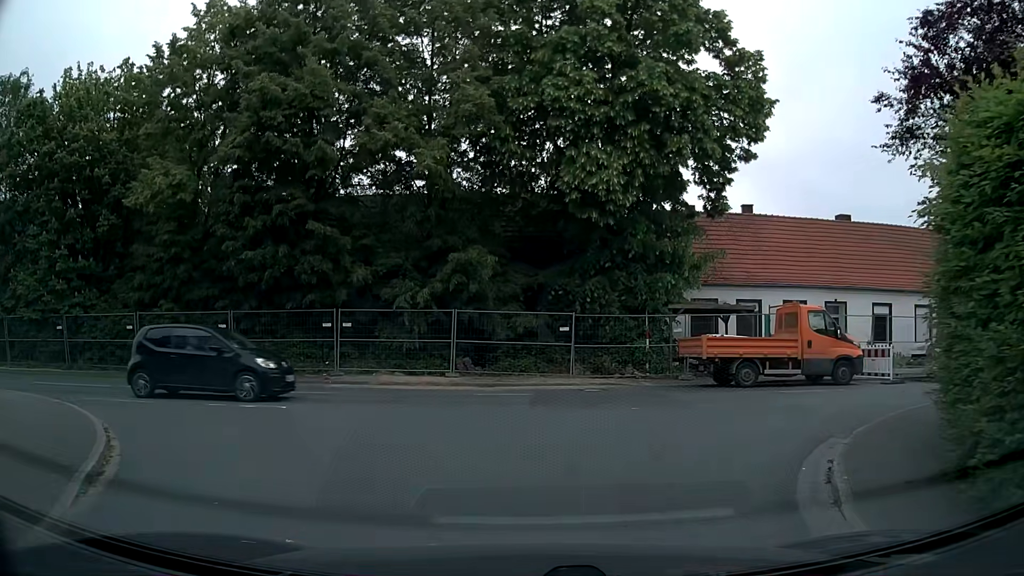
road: residential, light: Day
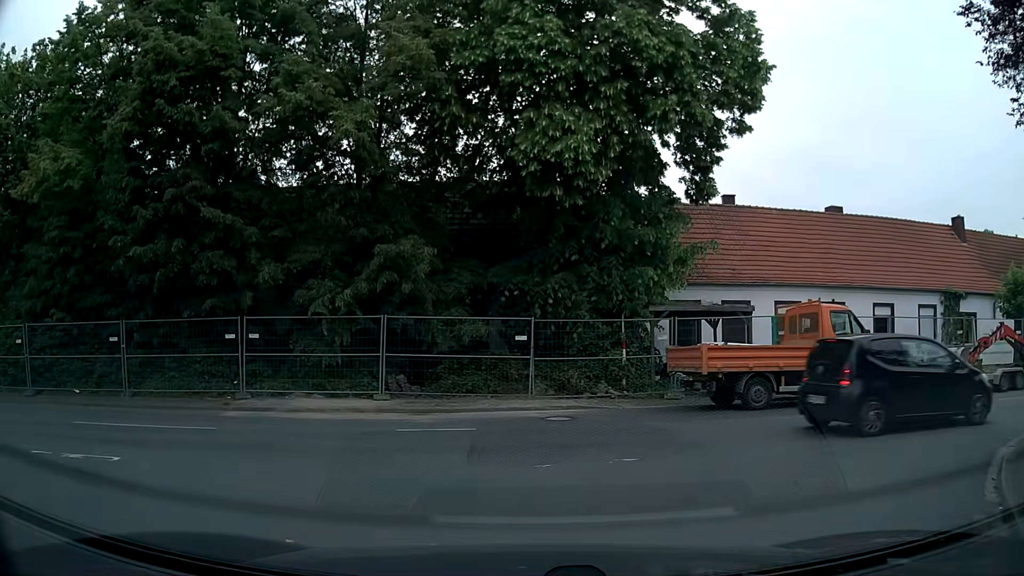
(+0.3, +4.0) m; +4°
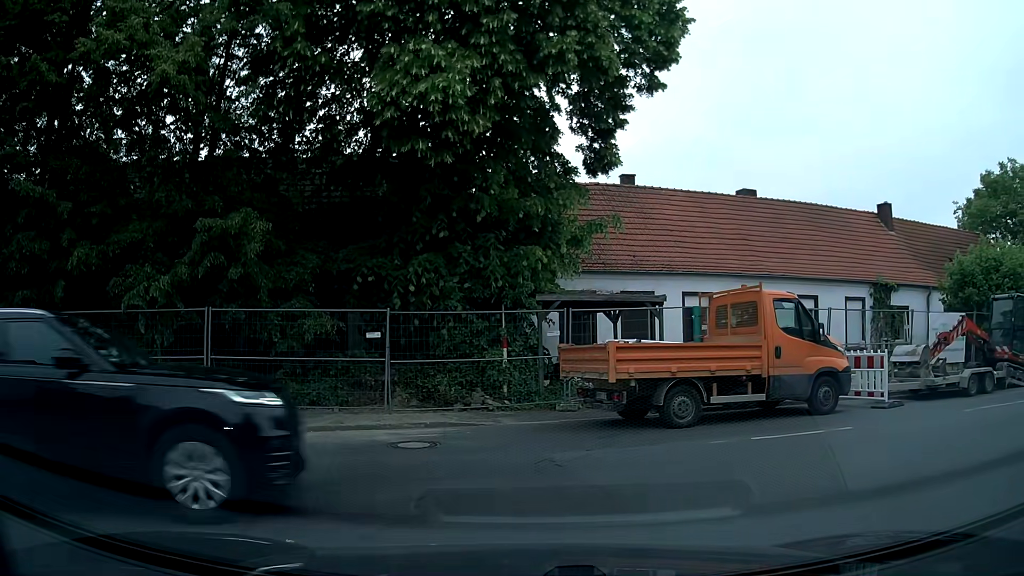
(+0.3, +3.1) m; +9°
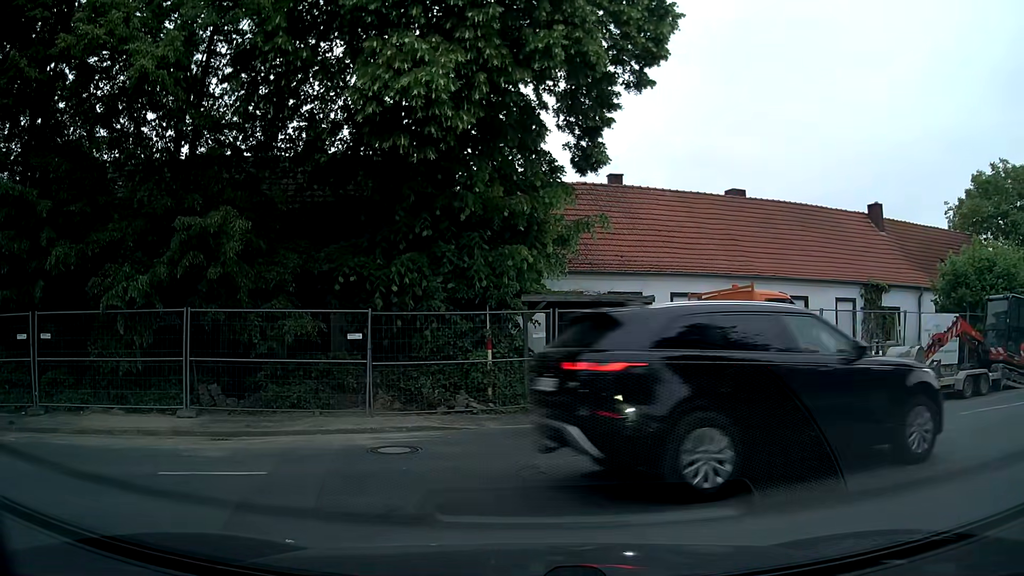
(0.0, +0.3) m; 0°
